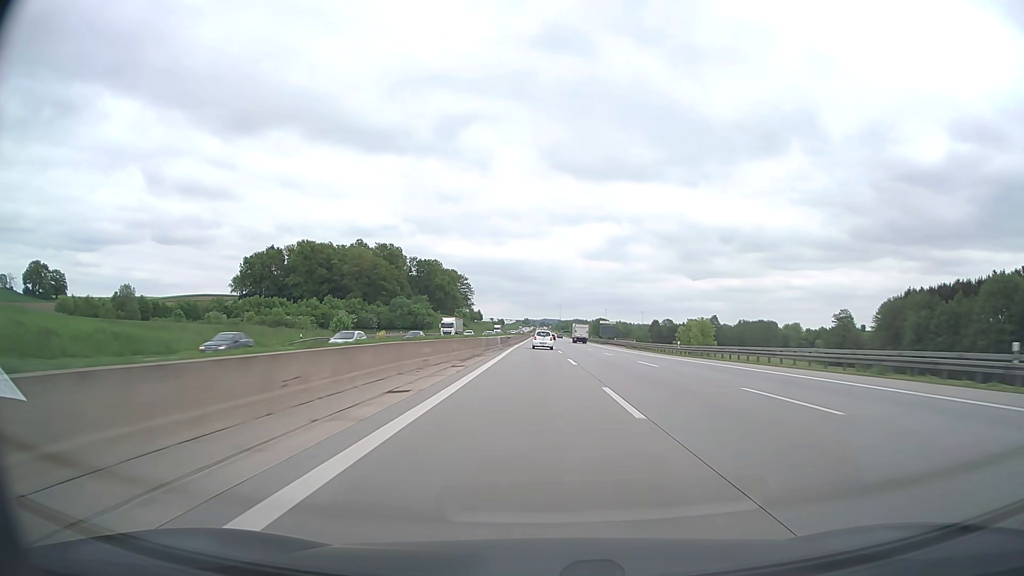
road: motorway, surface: asphalt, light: Day
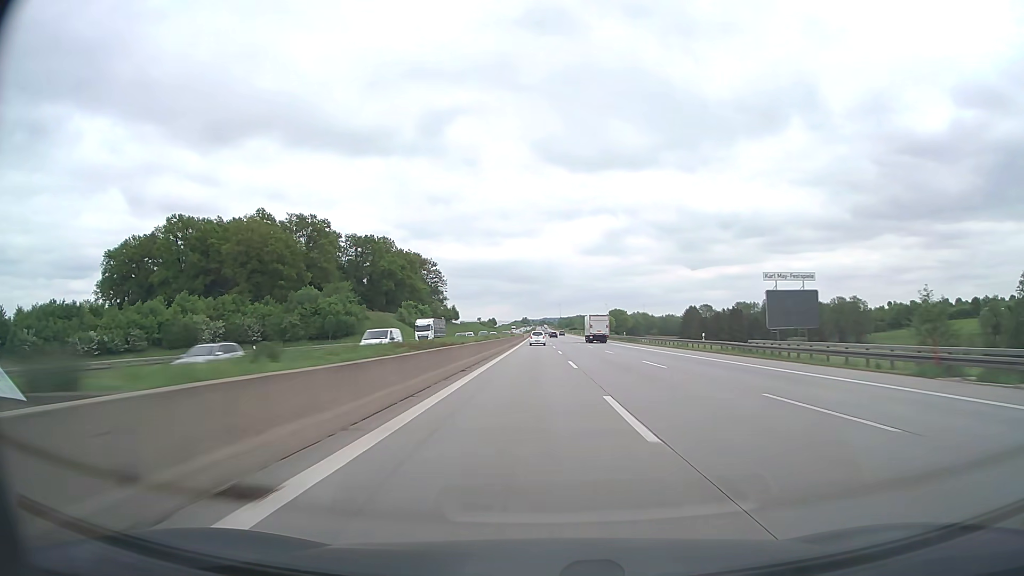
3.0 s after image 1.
(-0.8, +110.6) m; 0°
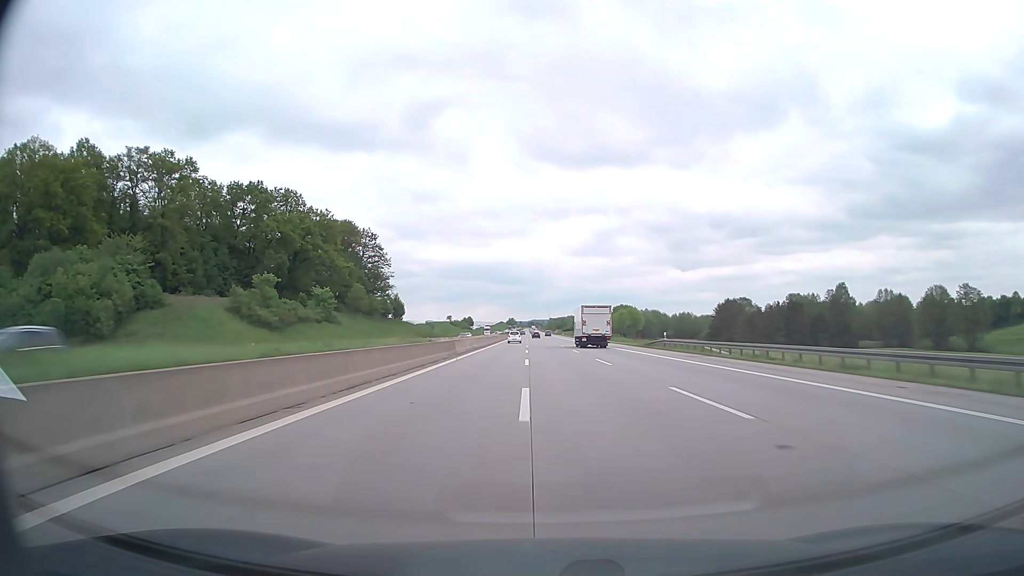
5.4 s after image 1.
(+0.8, +88.4) m; +1°
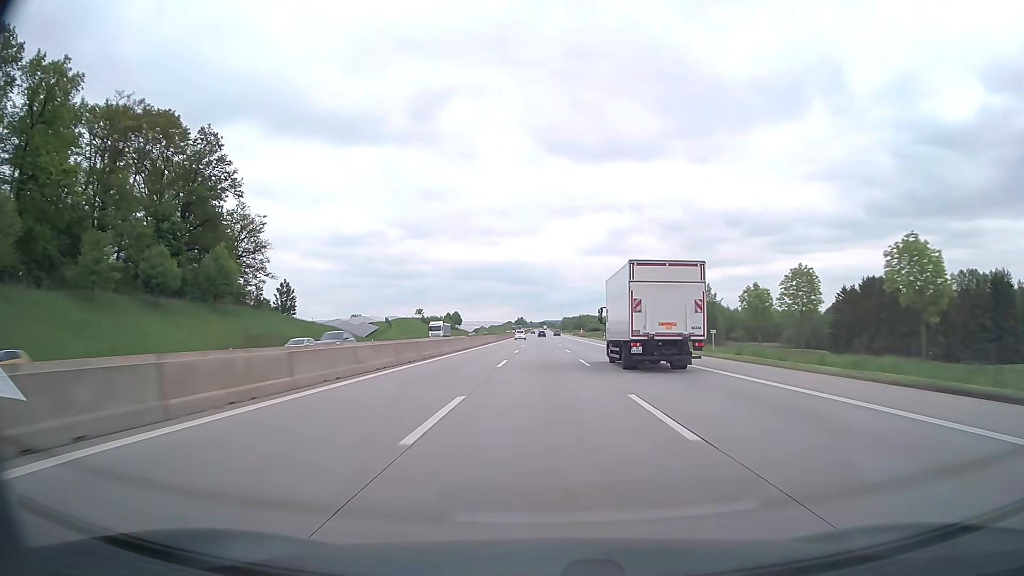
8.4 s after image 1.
(-1.2, +109.8) m; -1°
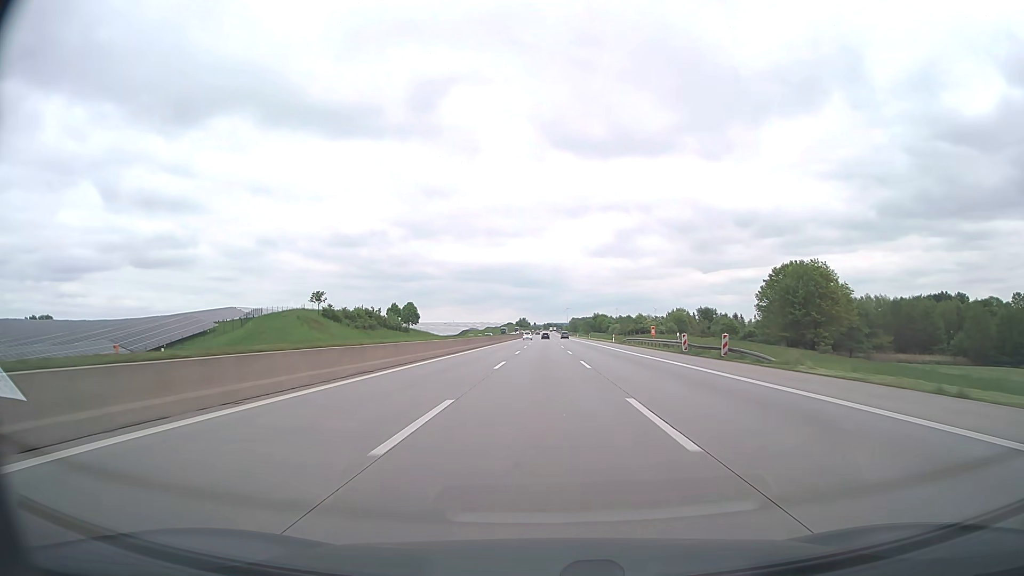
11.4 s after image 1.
(-0.5, +108.3) m; 0°
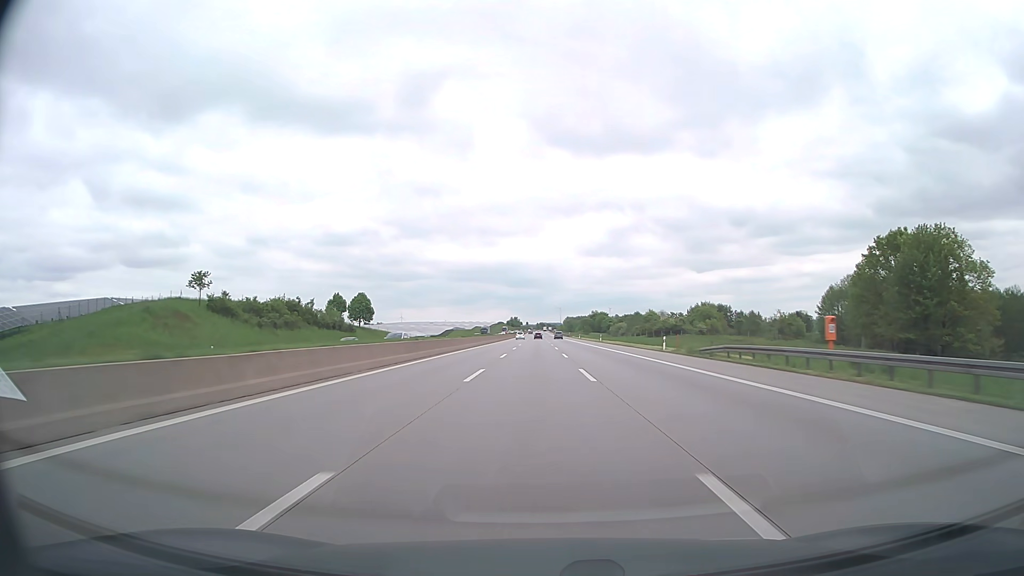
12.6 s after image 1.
(+0.2, +42.8) m; +1°
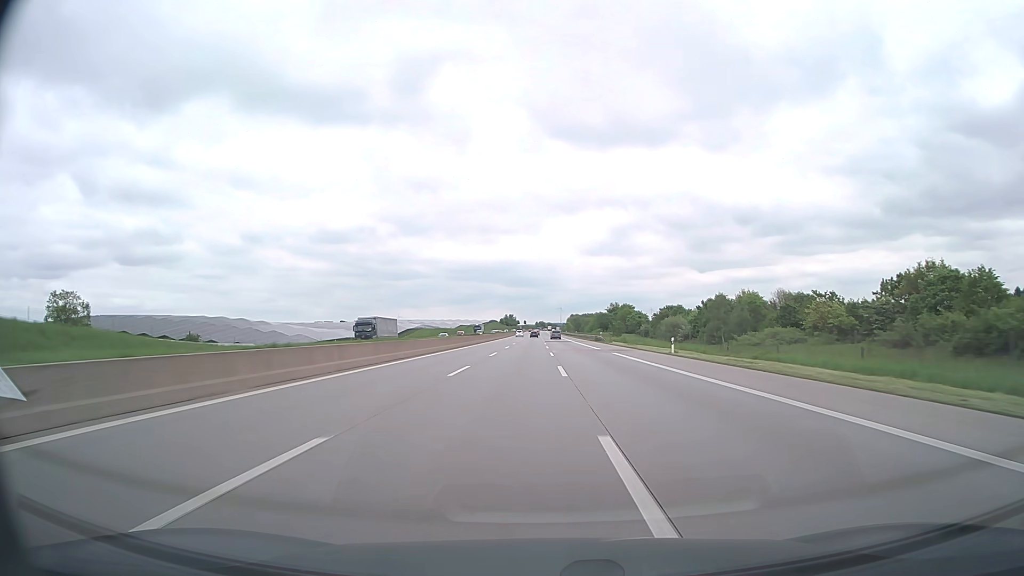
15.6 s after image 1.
(-0.2, +106.3) m; 0°
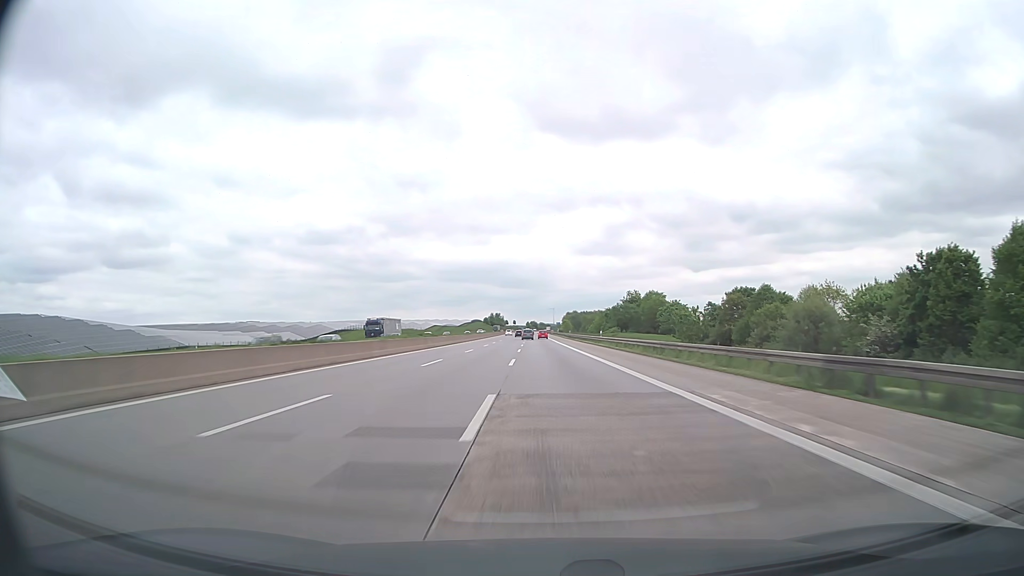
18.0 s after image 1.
(+1.1, +83.8) m; +1°
(0, +10) (0, +20) (0, +30) (0, +40) (0, +50) (0, +60) (0, +70) (0, +80) (0, +90) (-1, +100) m
